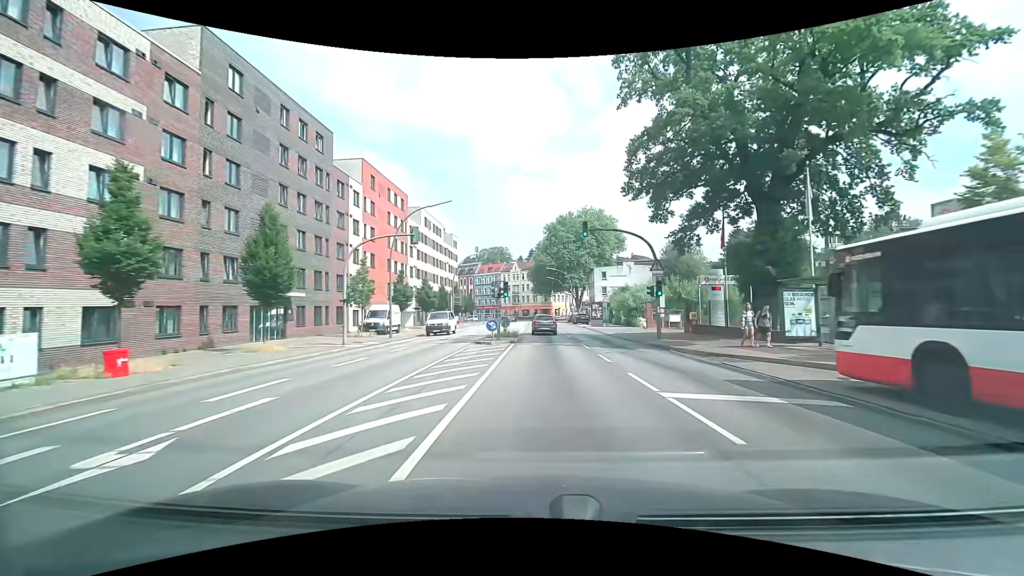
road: secondary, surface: asphalt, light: Day
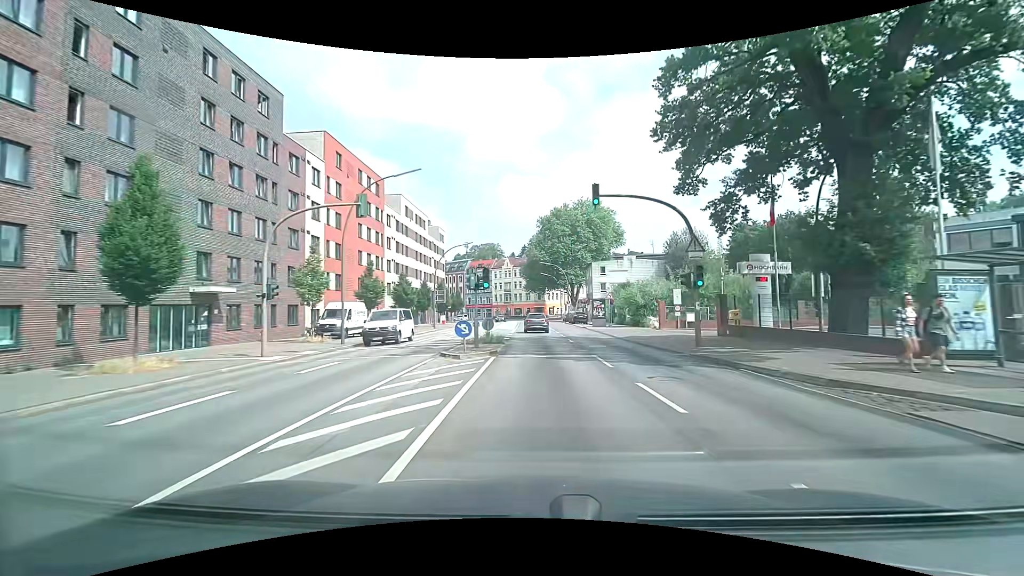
(+0.1, +7.8) m; +1°
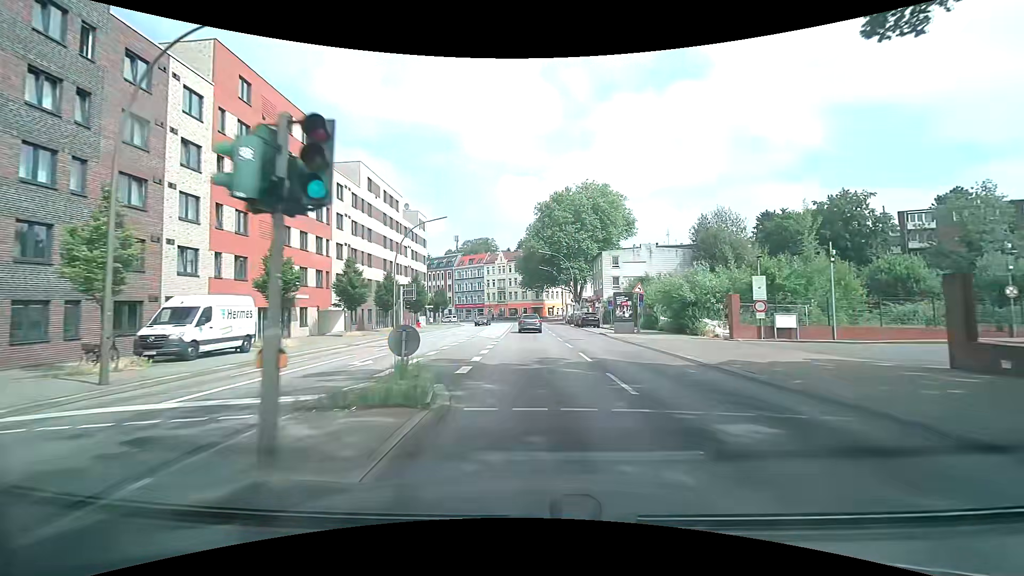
(0.0, +15.5) m; 0°
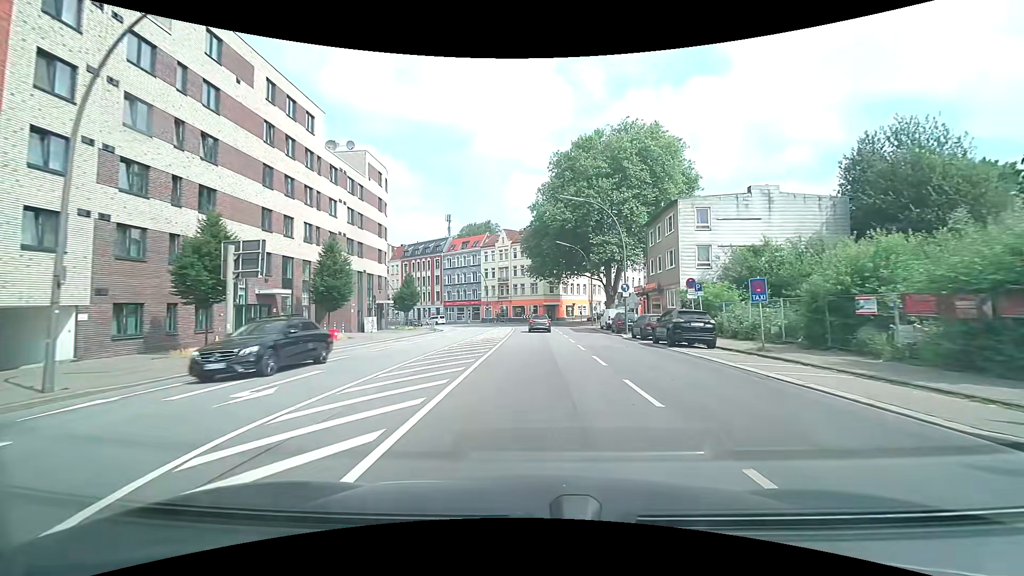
(-0.1, +31.0) m; -1°
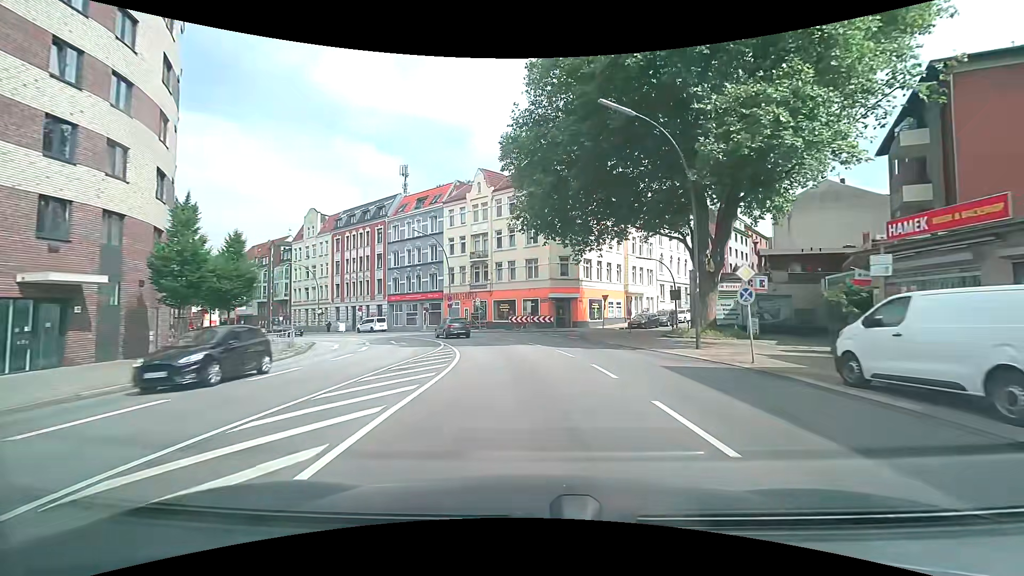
(+0.1, +38.6) m; 0°
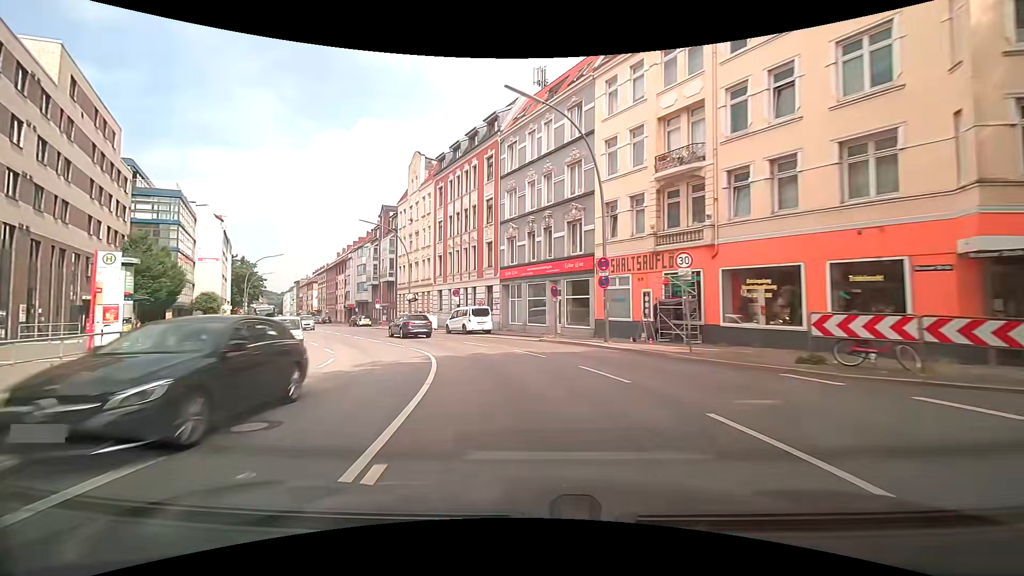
(-3.7, +30.2) m; -22°
